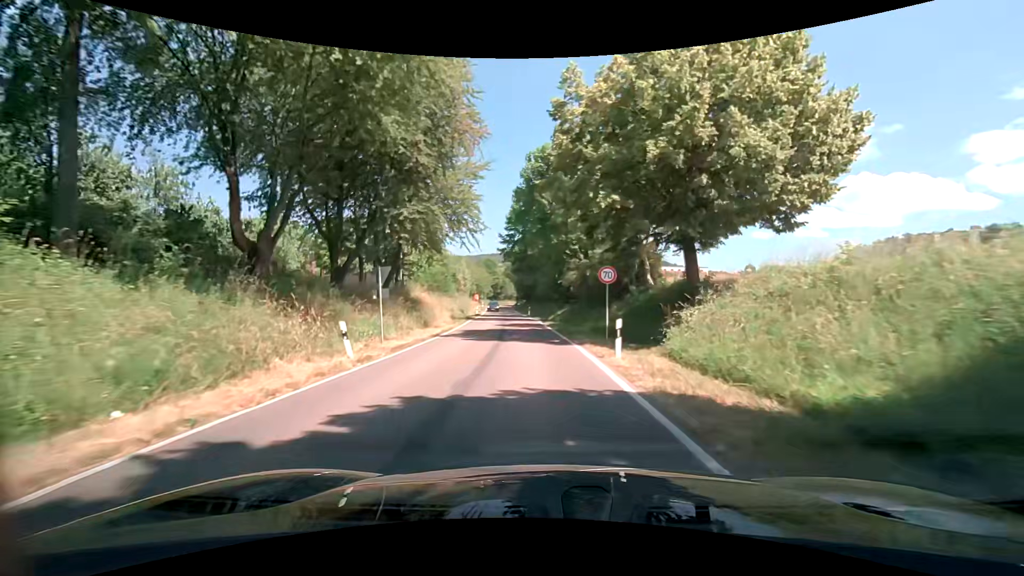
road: tertiary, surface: asphalt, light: Day
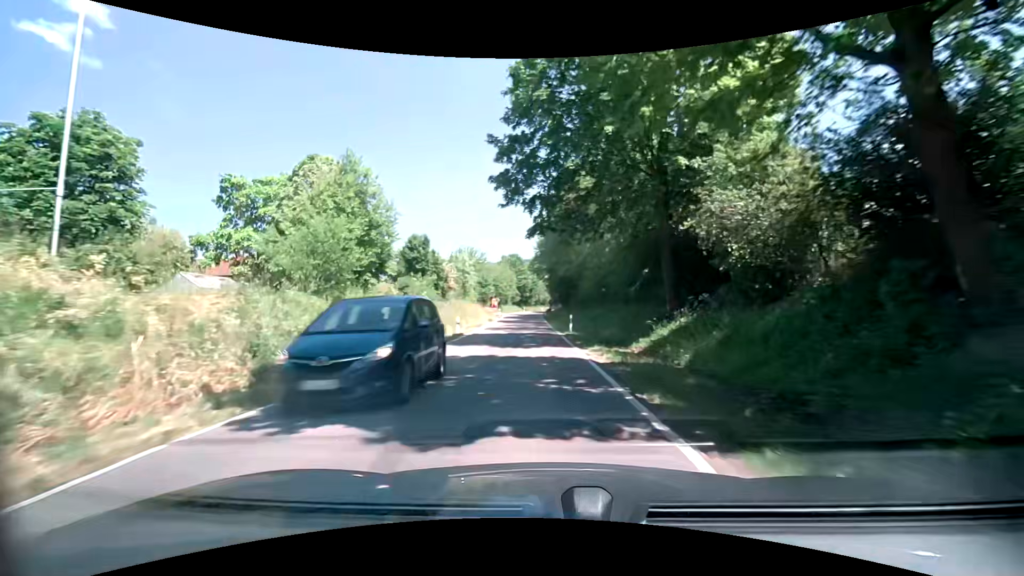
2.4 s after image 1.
(-1.2, +33.7) m; -5°
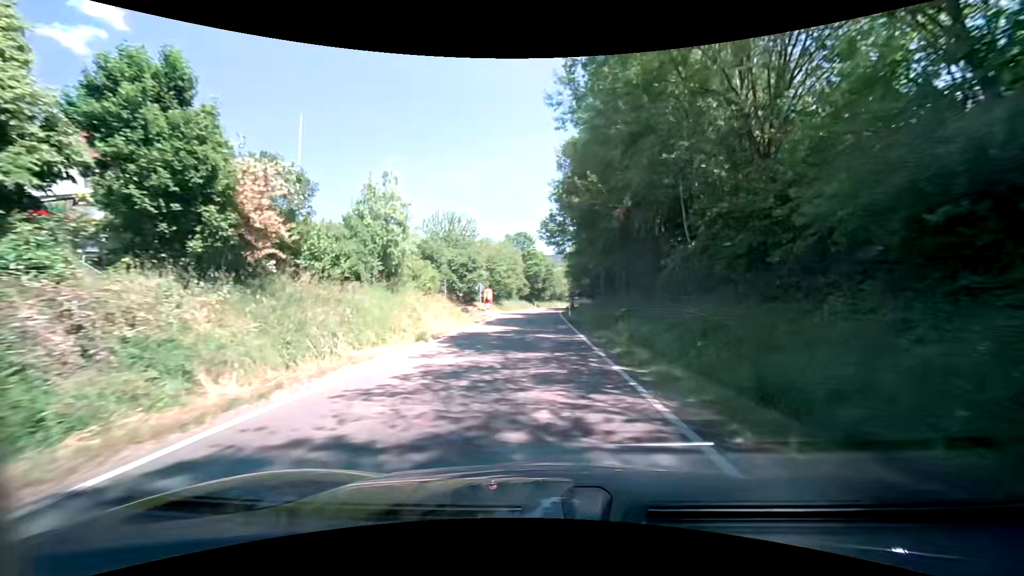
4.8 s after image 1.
(-0.5, +33.1) m; -1°
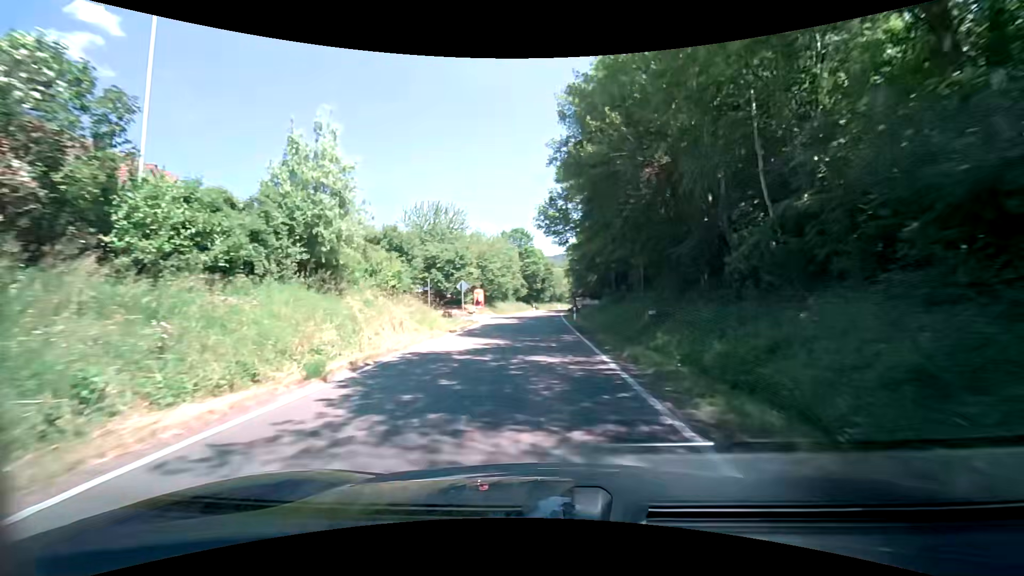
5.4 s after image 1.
(0.0, +7.8) m; 0°
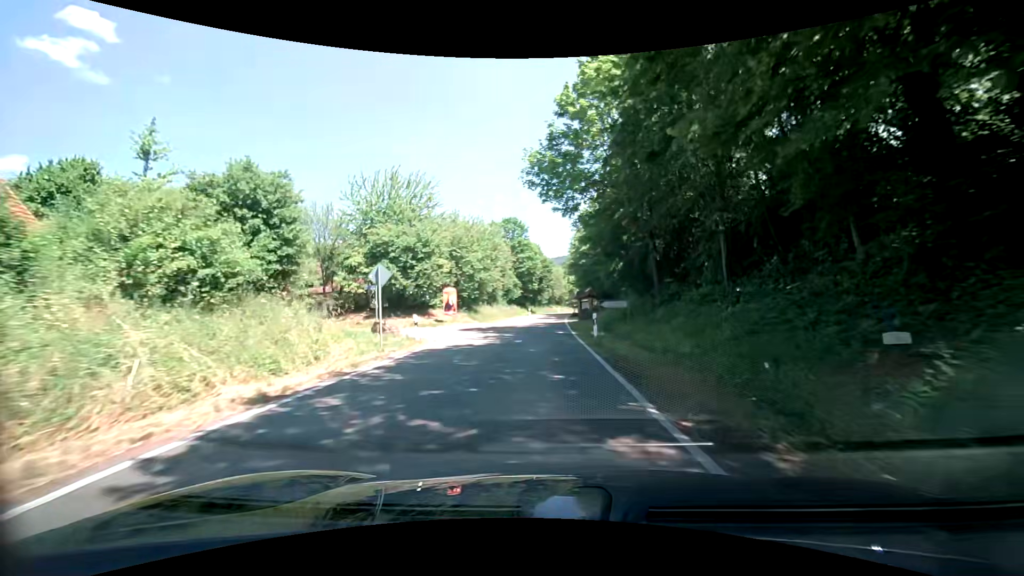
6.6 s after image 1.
(0.0, +15.0) m; 0°
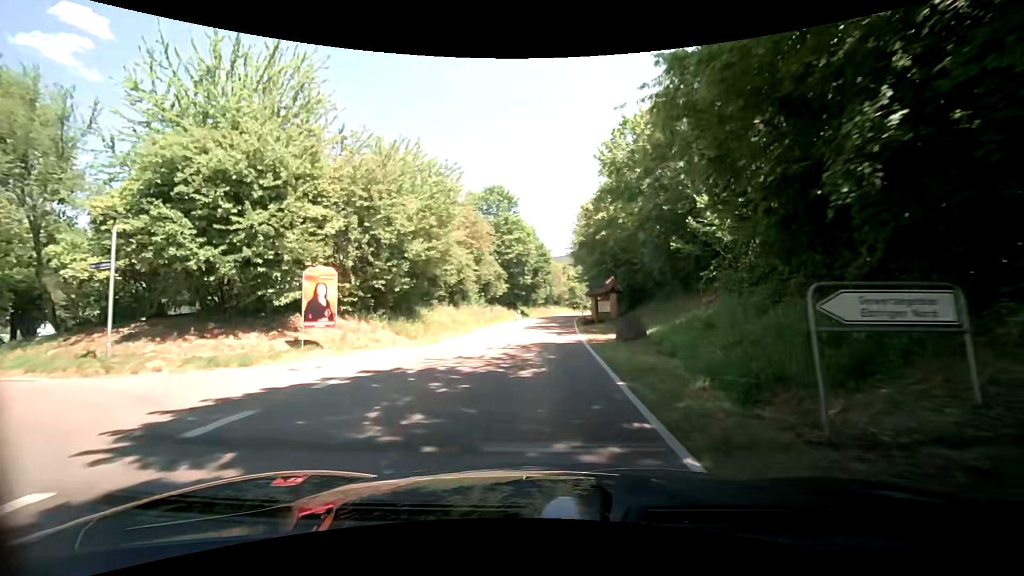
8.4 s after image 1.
(-0.1, +21.2) m; 0°
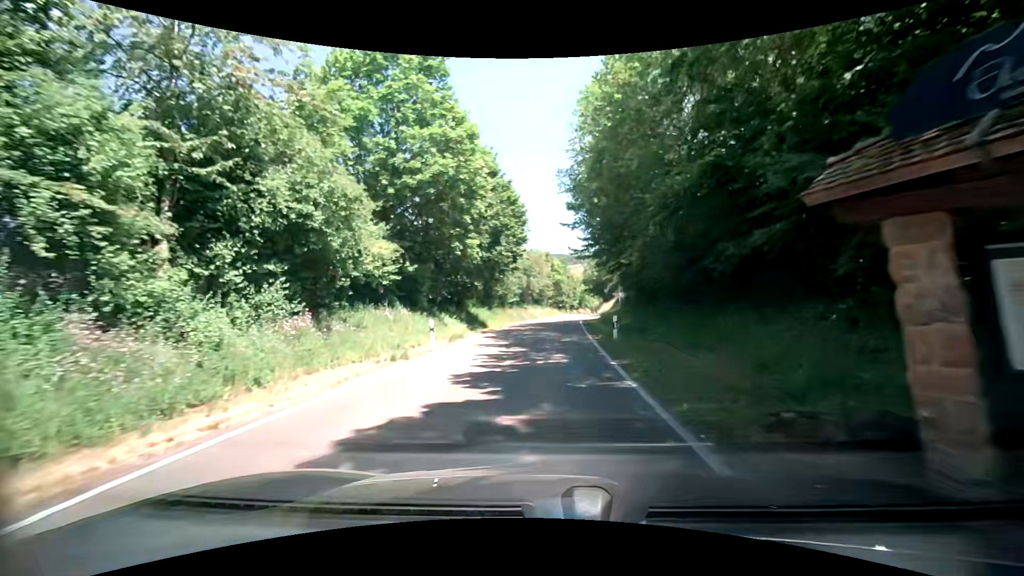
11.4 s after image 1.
(+0.8, +34.0) m; +3°
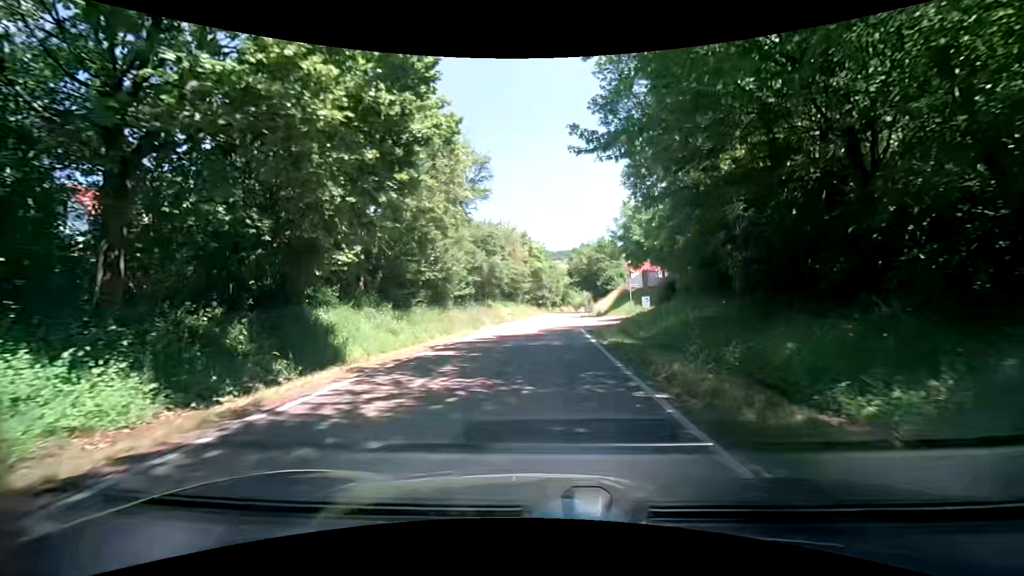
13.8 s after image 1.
(+0.3, +24.7) m; +2°
